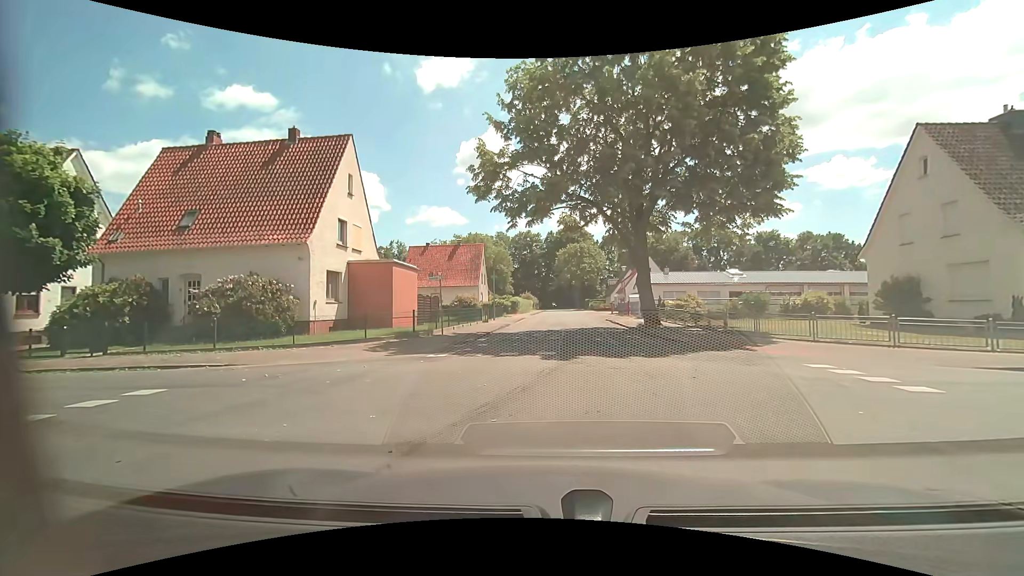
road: residential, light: Day
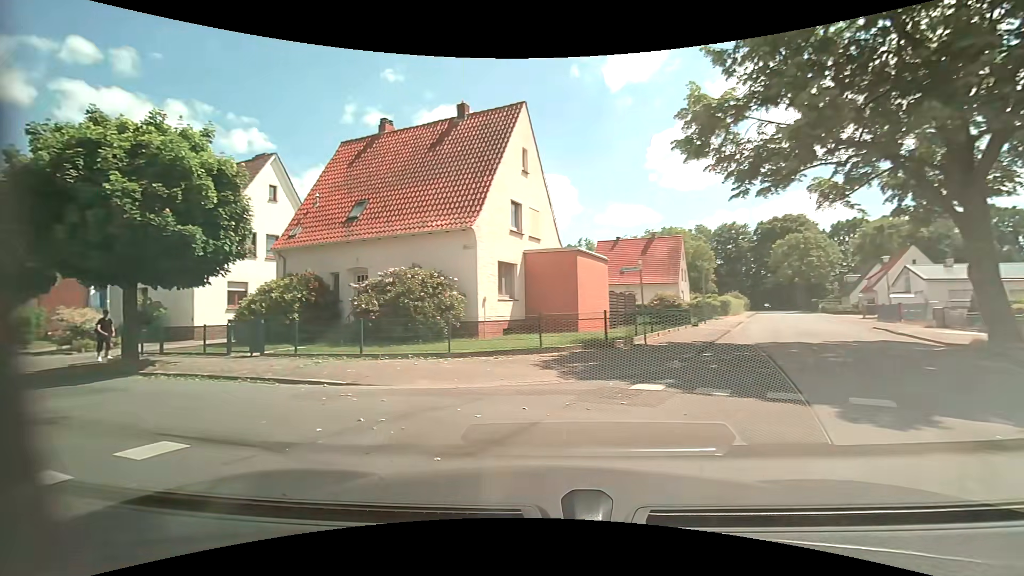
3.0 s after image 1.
(-0.6, +5.5) m; -19°
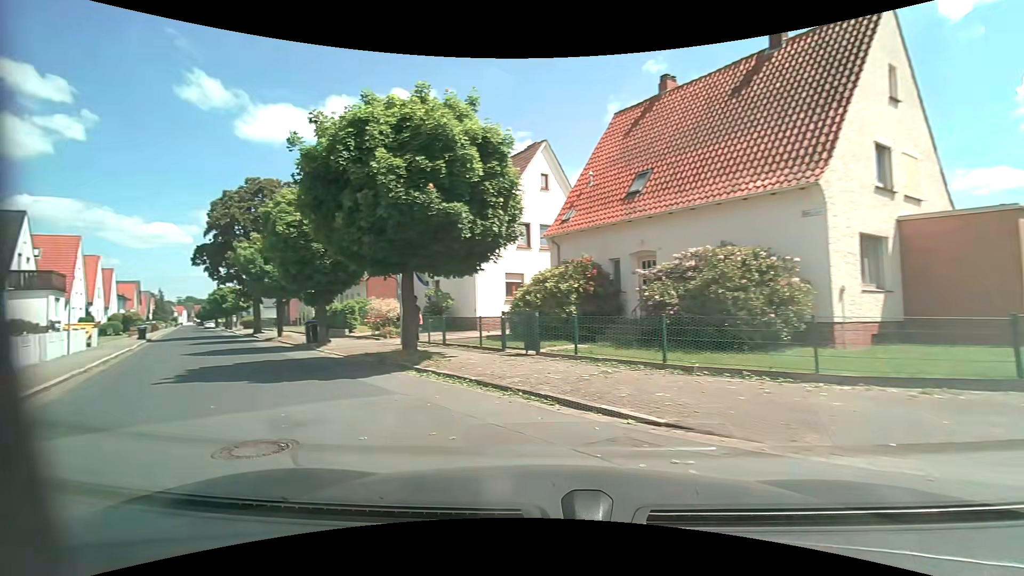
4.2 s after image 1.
(-1.1, +4.0) m; -29°
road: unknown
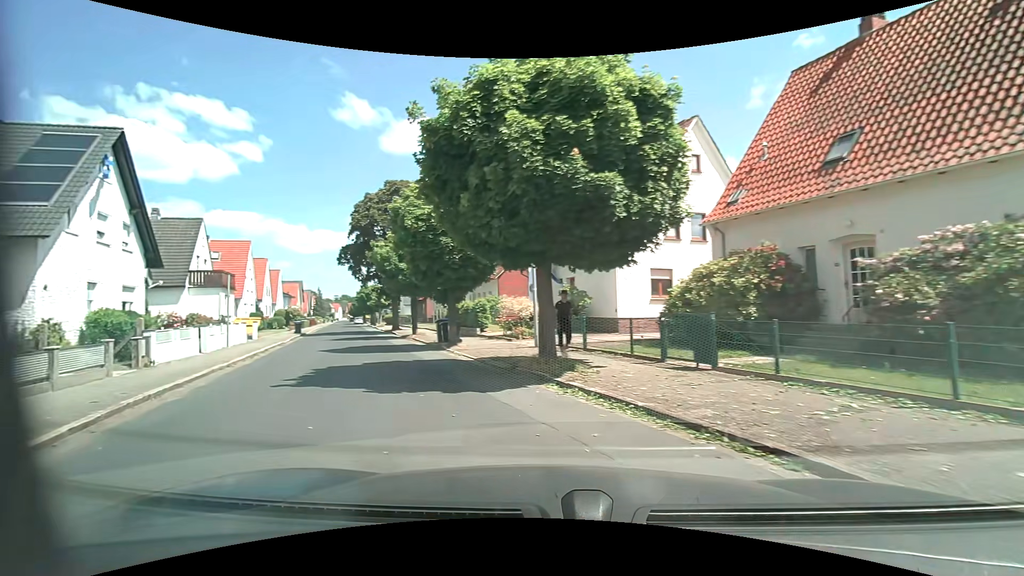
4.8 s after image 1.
(-0.3, +2.4) m; -16°
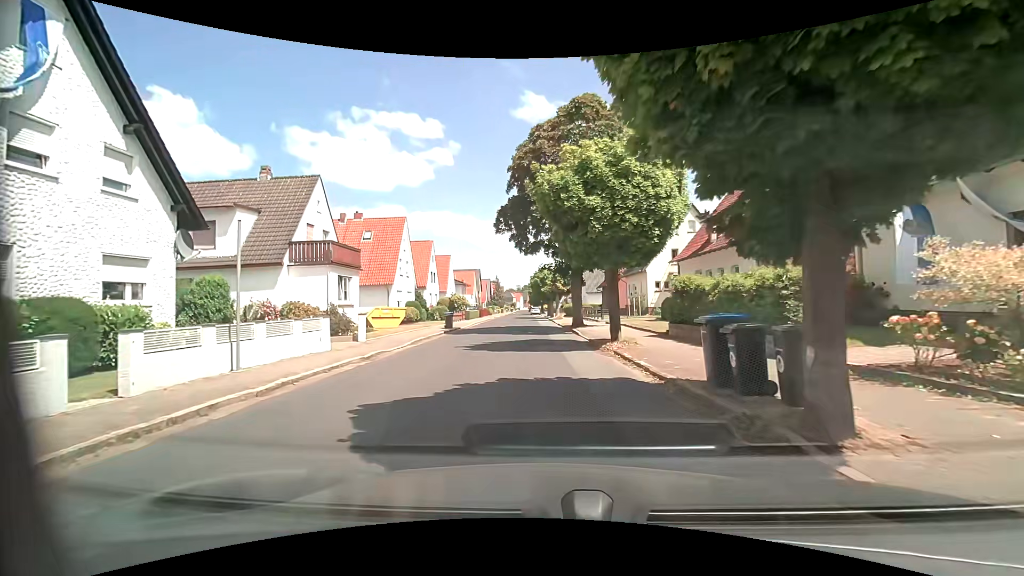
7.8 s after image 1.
(-4.1, +14.6) m; -22°
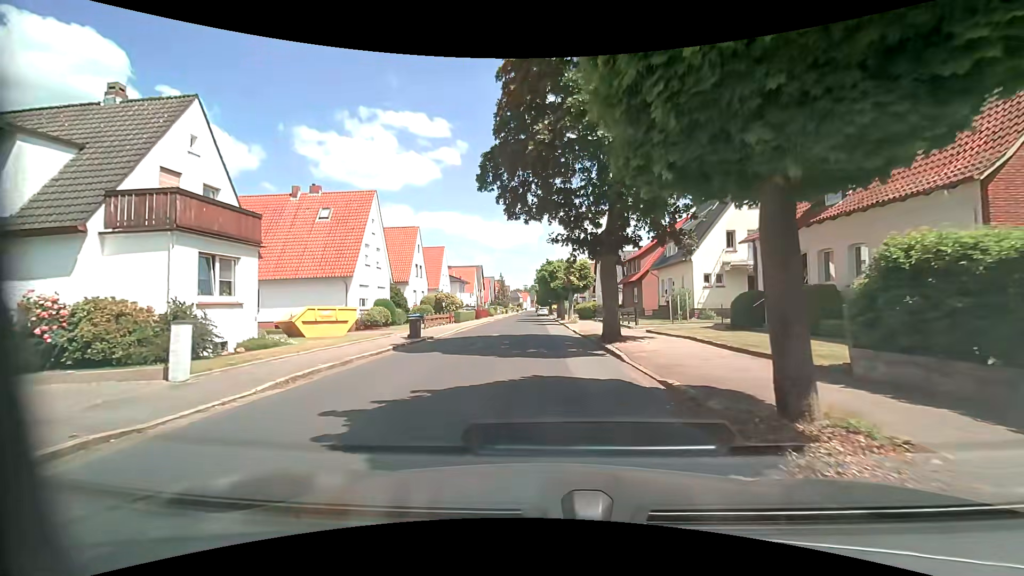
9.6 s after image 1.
(-0.2, +10.9) m; 0°
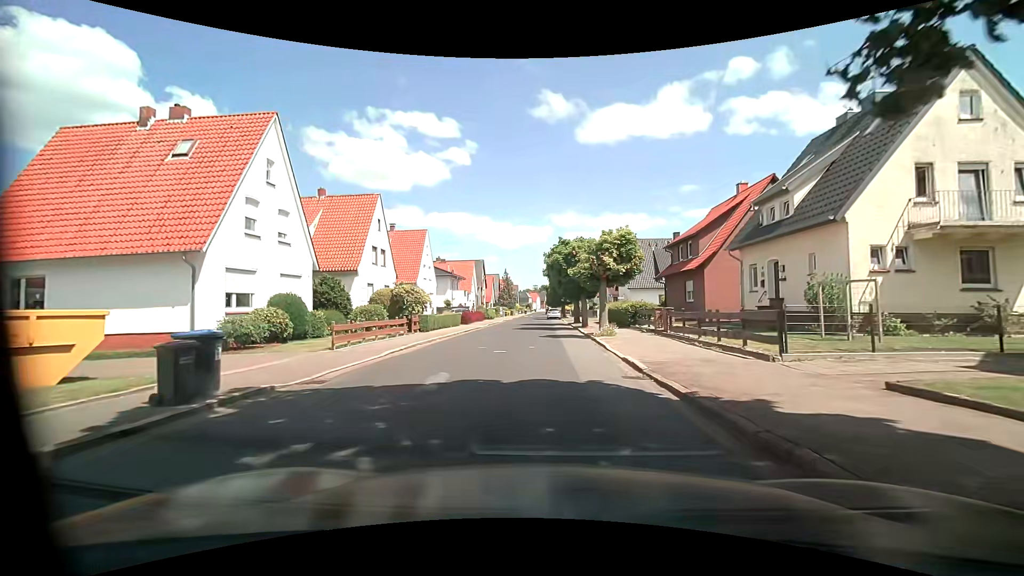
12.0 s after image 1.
(-0.4, +15.3) m; -2°
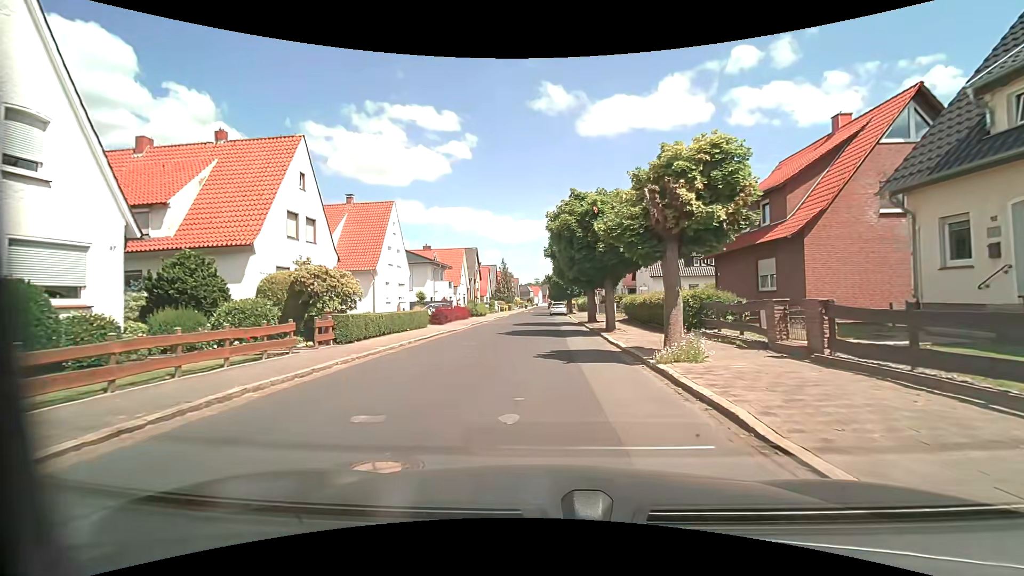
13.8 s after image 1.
(+0.1, +11.8) m; 0°
(0, +10) (0, +20) (-1, +30) (-1, +40) (-1, +50) (-1, +60) (-1, +70) (-1, +80) (-1, +90) (-1, +100) m
